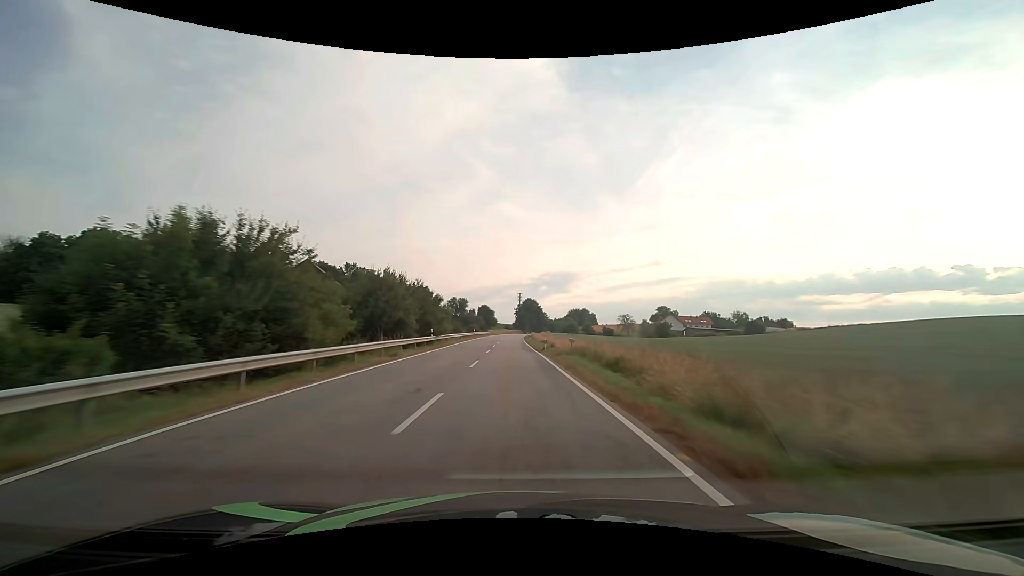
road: secondary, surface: asphalt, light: Day
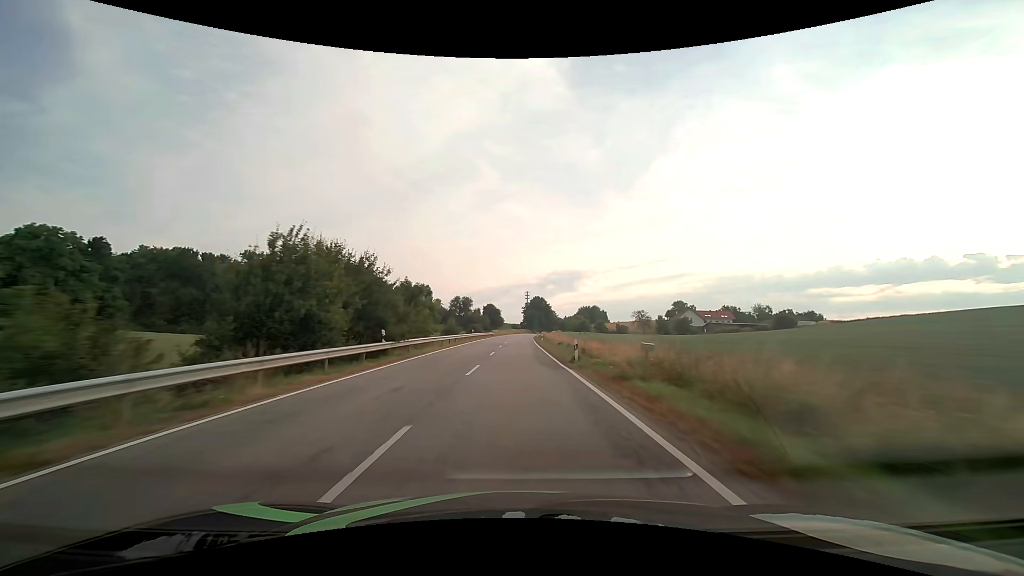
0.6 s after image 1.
(-0.2, +15.7) m; -1°
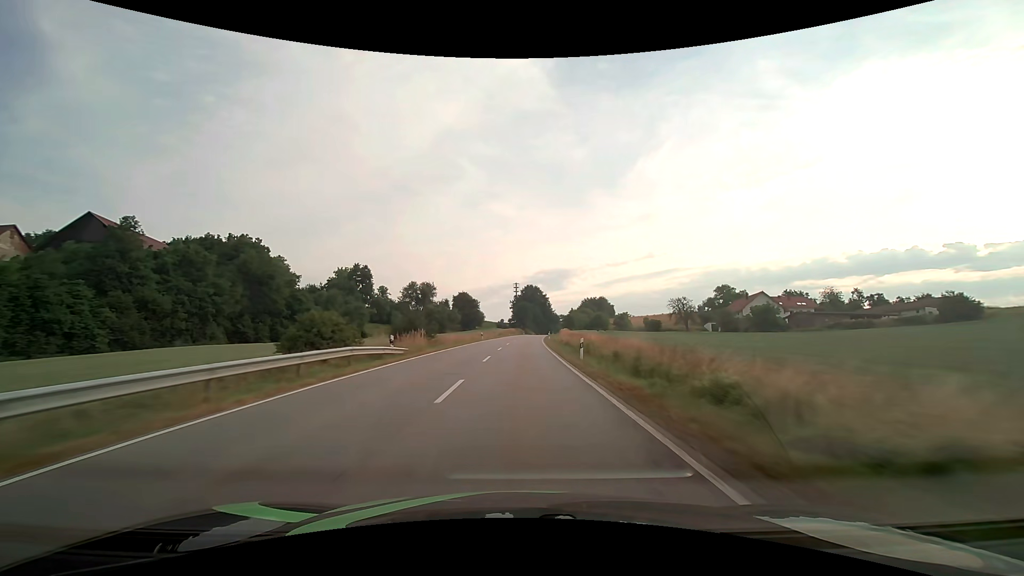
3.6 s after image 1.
(+0.4, +78.2) m; +1°
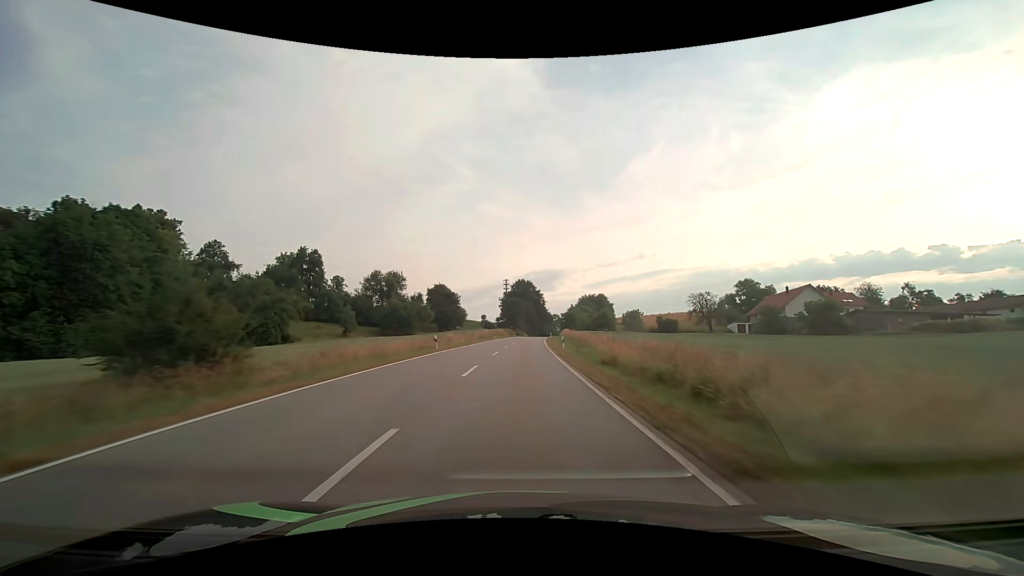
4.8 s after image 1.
(+0.3, +30.5) m; +1°
(0, +10) (0, +20) (0, +30) (+1, +40) (+1, +50) (+2, +60) (+2, +70) (+3, +80) (+3, +90) (+4, +100) m
